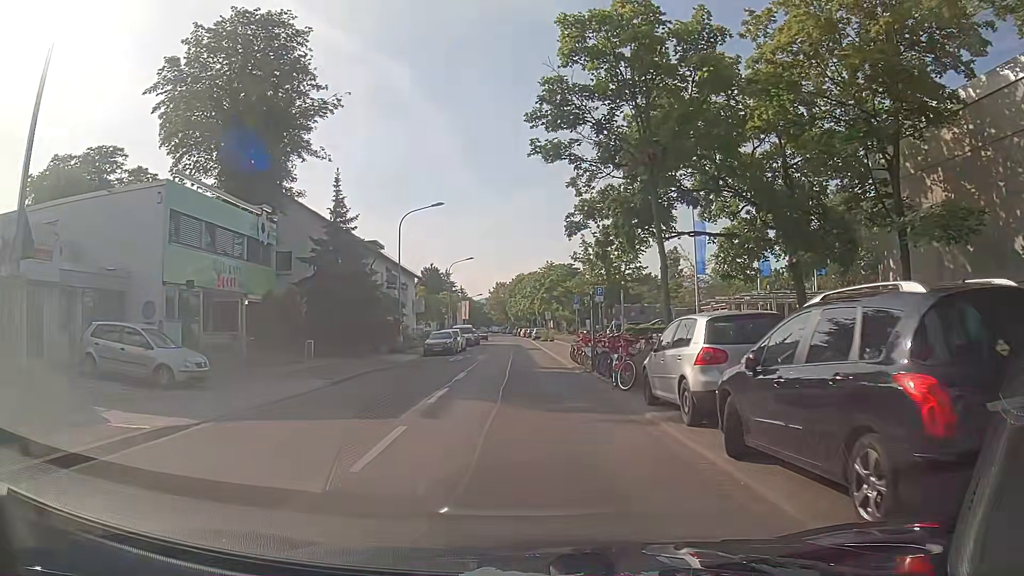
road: residential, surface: asphalt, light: Day
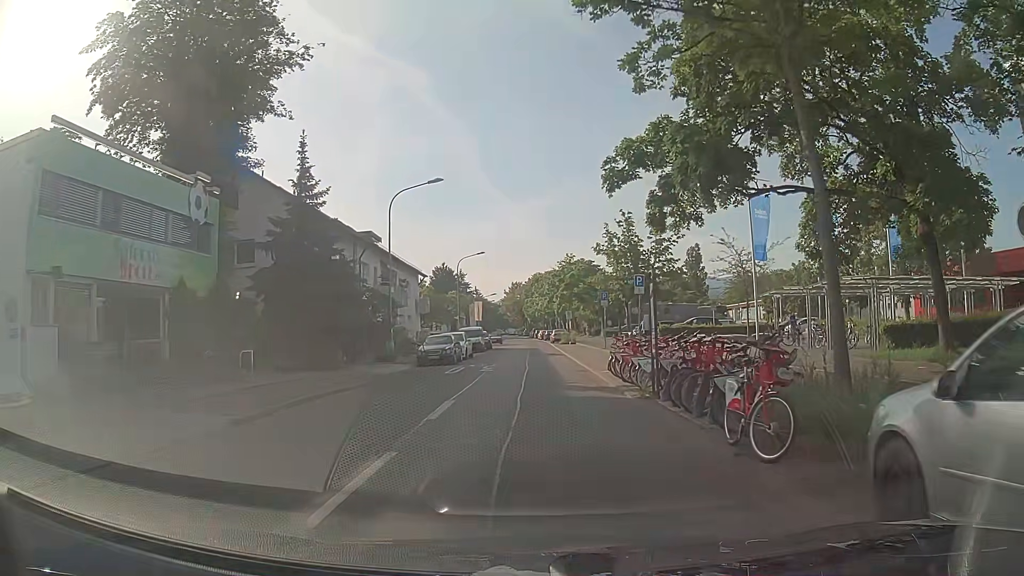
(0.0, +7.8) m; 0°
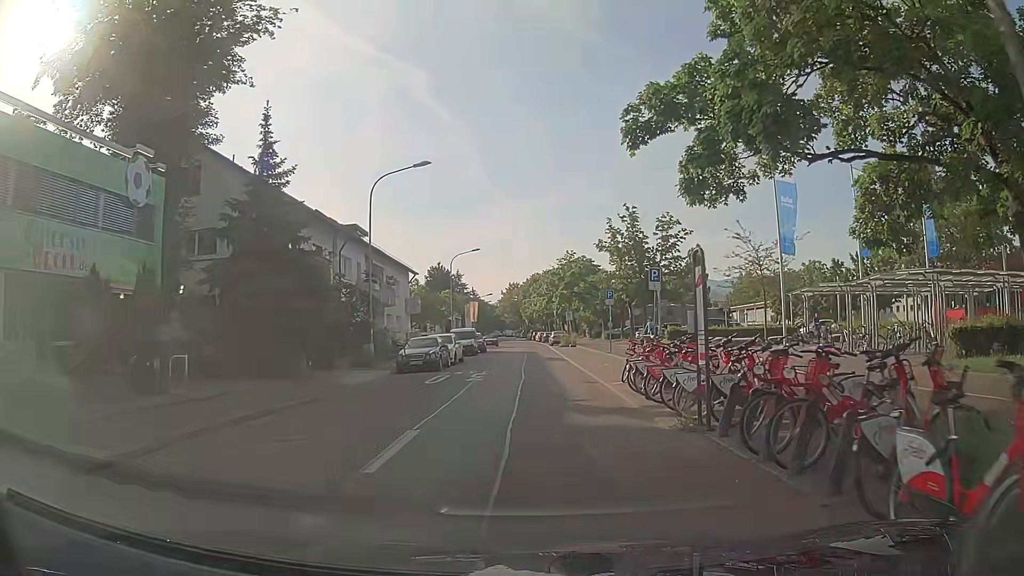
(0.0, +3.9) m; -1°
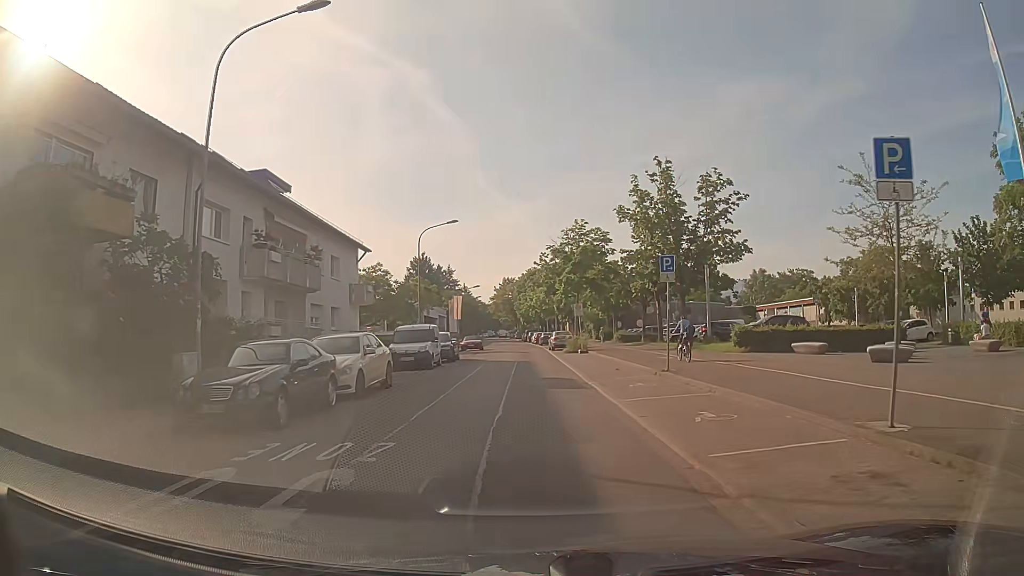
(+0.3, +16.6) m; +1°
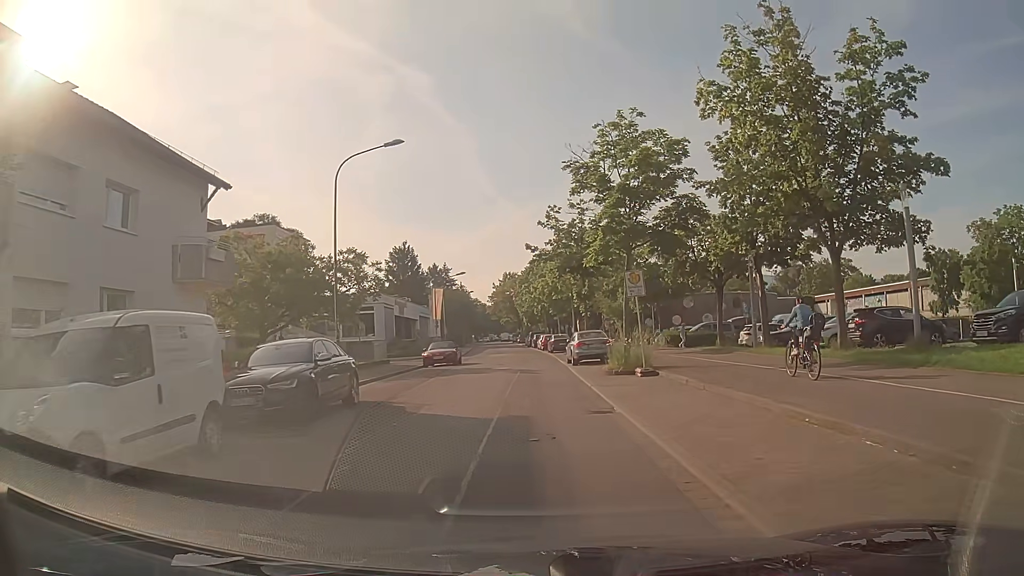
(+0.1, +21.6) m; 0°
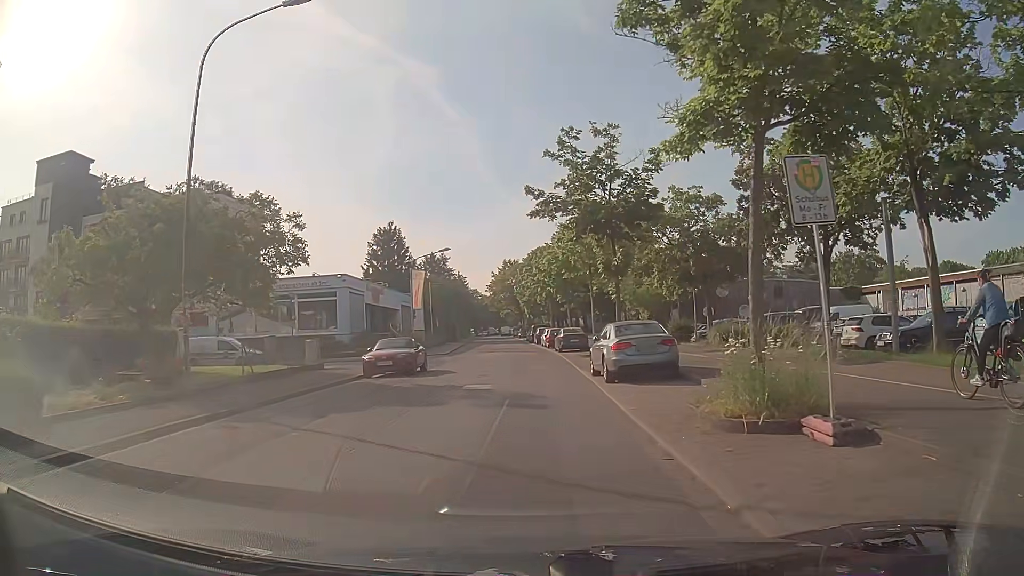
(0.0, +12.6) m; 0°
(0, +10) (0, +20) (0, +30) (-1, +40) (-1, +50) (-1, +60) (-2, +70) (-3, +80) (-3, +90) (-4, +100) m
